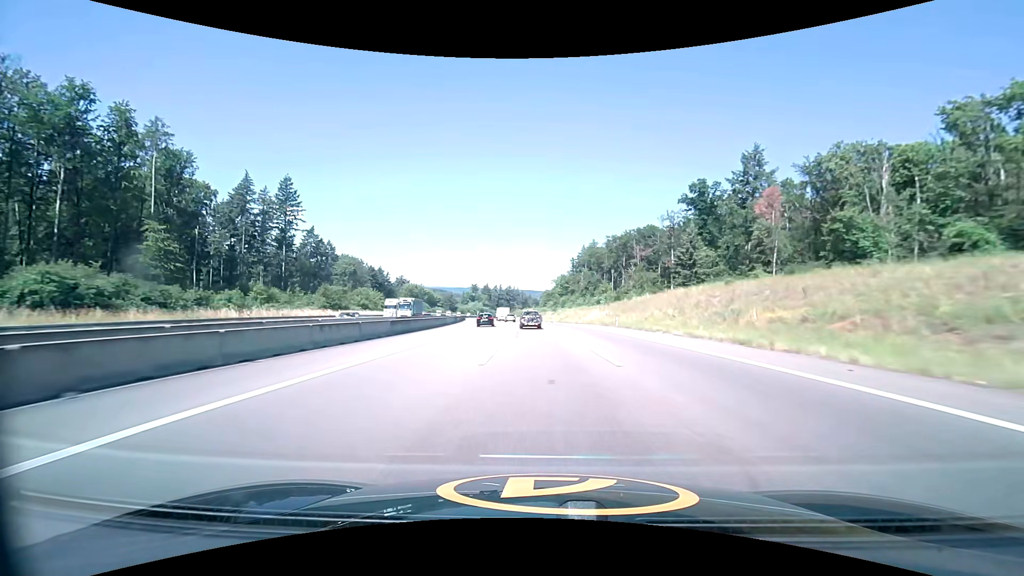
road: motorway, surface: asphalt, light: Day
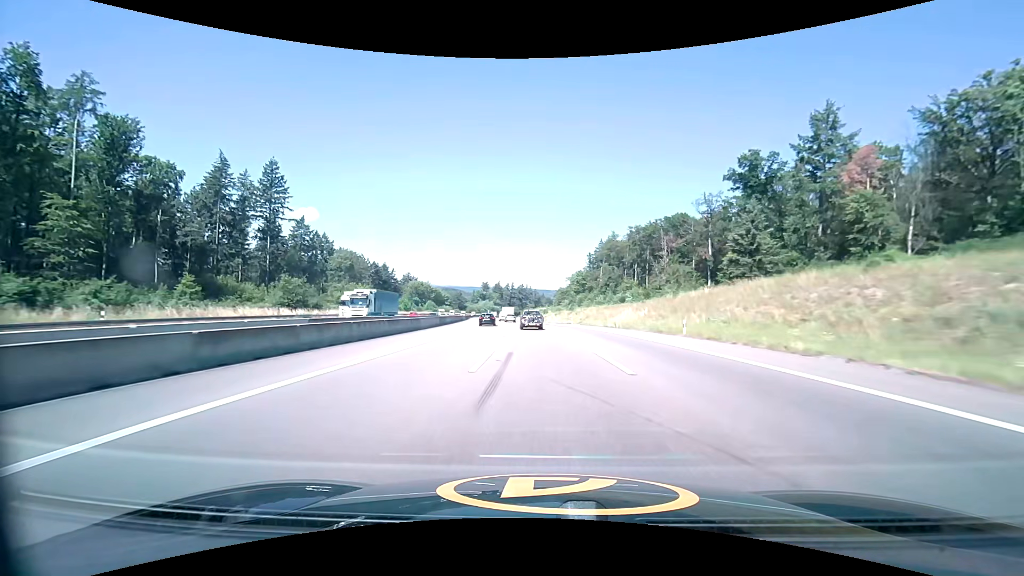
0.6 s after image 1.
(-0.3, +19.6) m; -2°
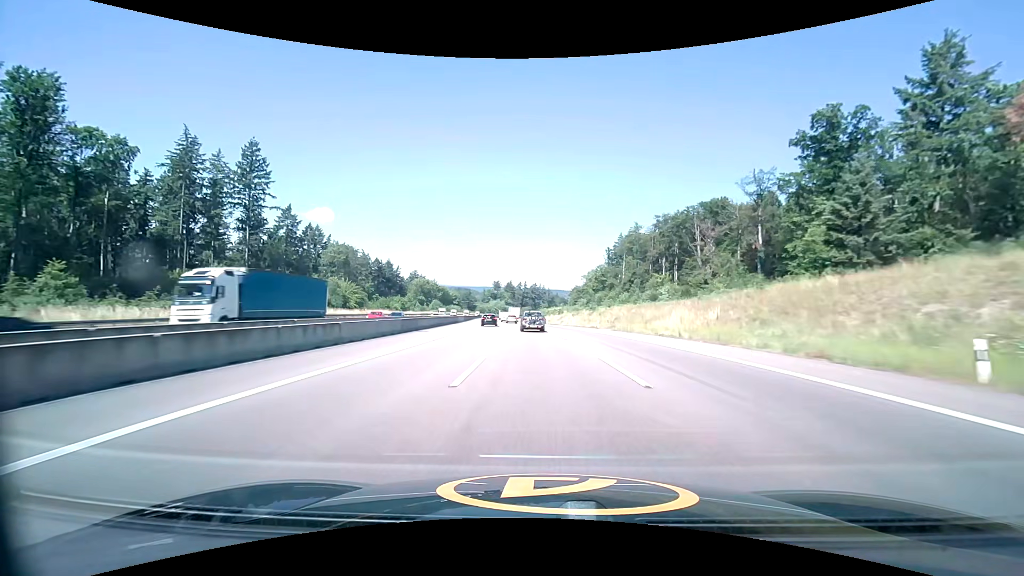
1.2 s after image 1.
(-0.2, +19.6) m; -1°
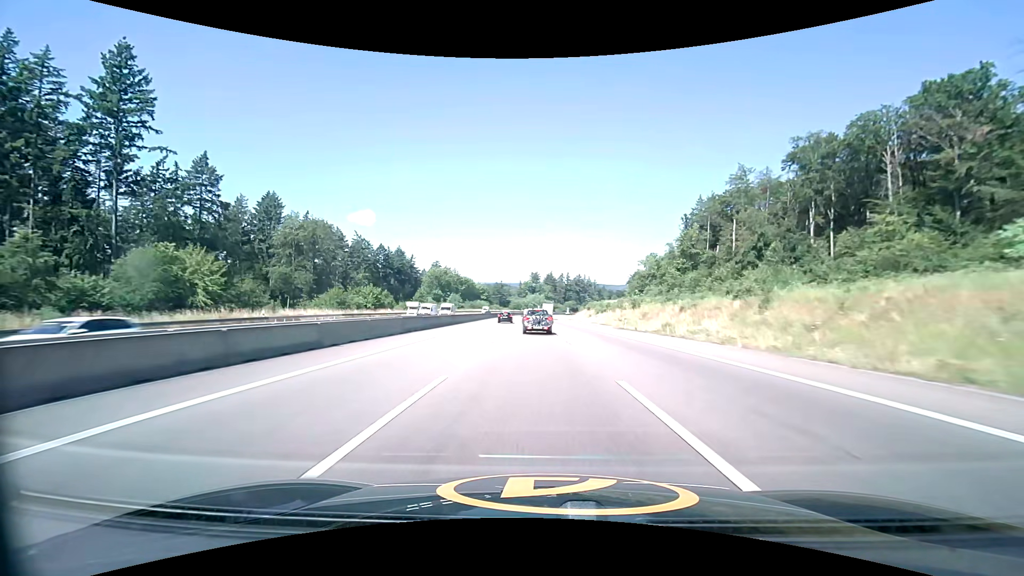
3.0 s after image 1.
(-2.4, +58.6) m; -5°
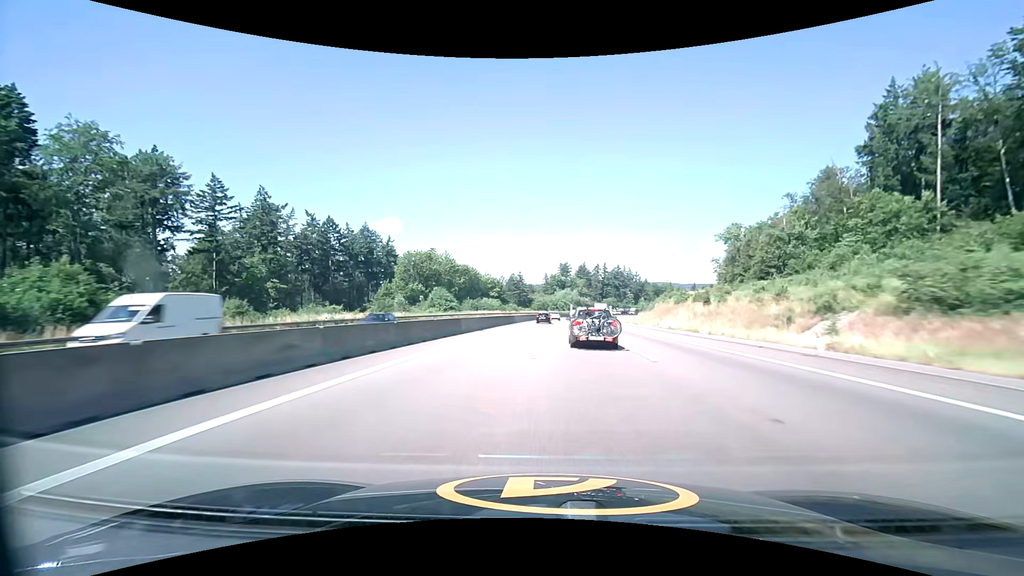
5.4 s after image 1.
(-3.1, +78.3) m; -3°
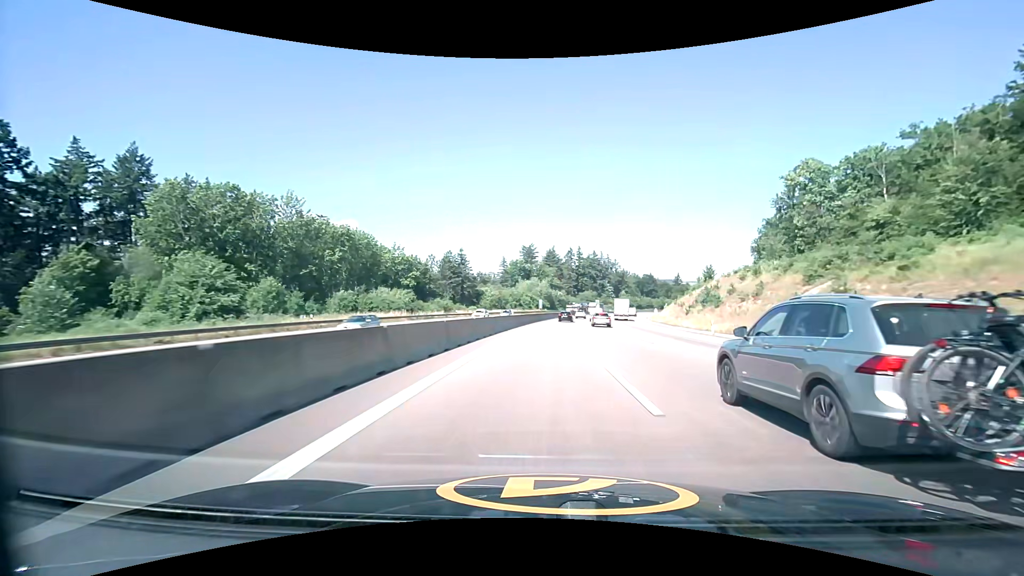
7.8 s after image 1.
(+1.8, +79.5) m; +4°
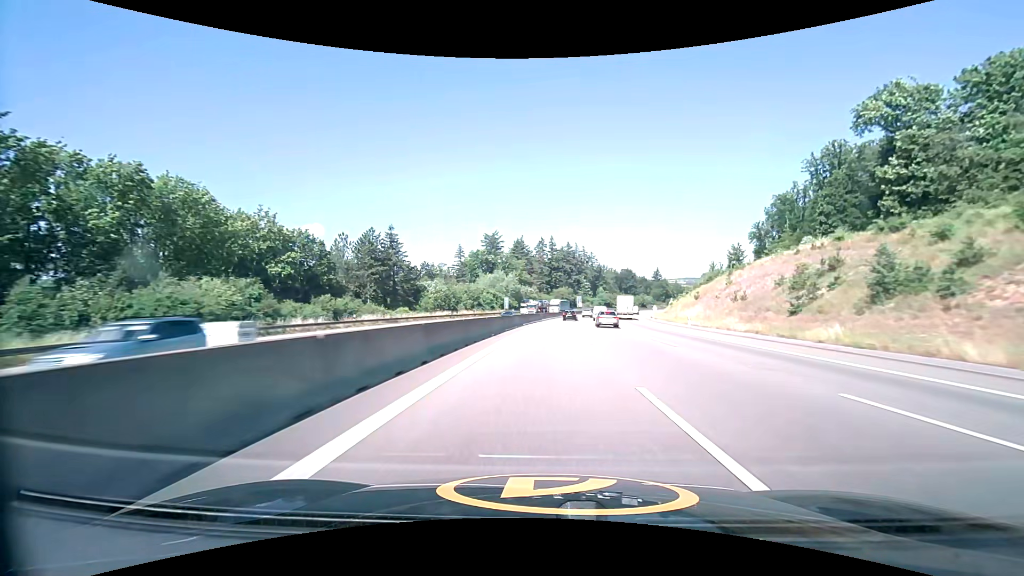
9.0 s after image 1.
(+1.3, +39.7) m; +3°
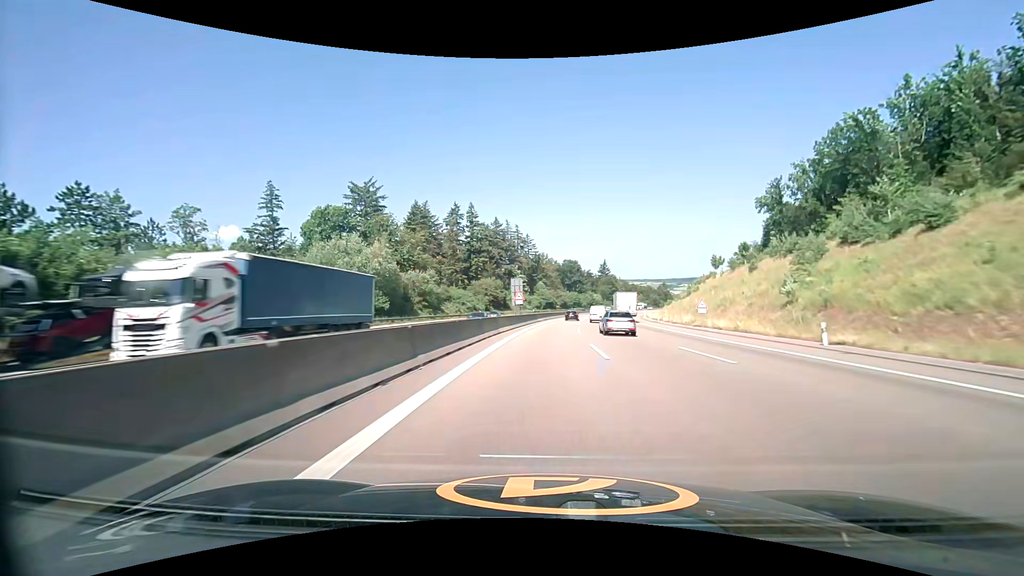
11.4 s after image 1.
(+5.3, +78.6) m; +8°
(0, +10) (0, +20) (+1, +30) (+1, +40) (+2, +50) (+3, +60) (+4, +70) (+5, +80) (+6, +90) (+8, +100) m
